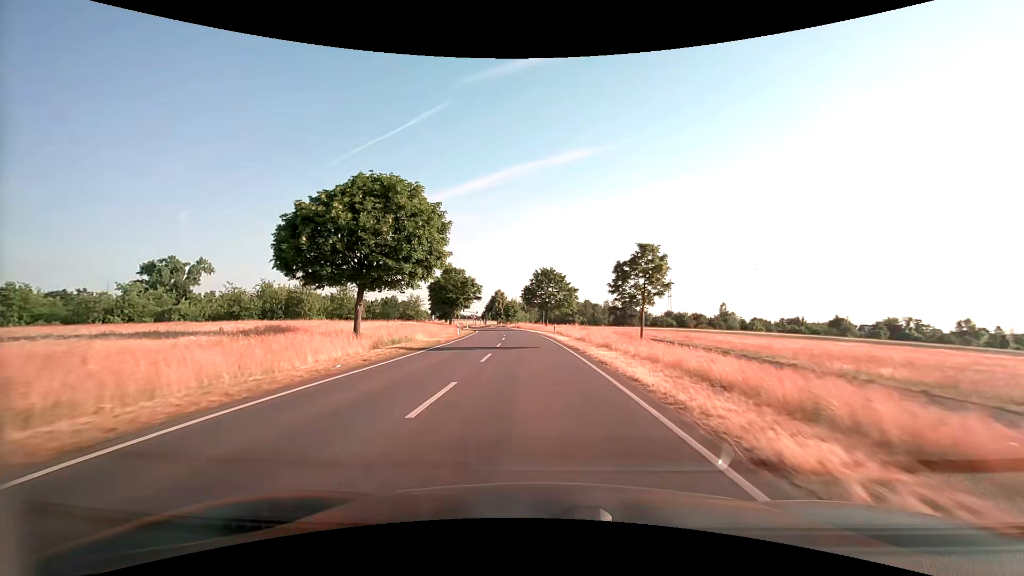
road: secondary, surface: asphalt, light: Day
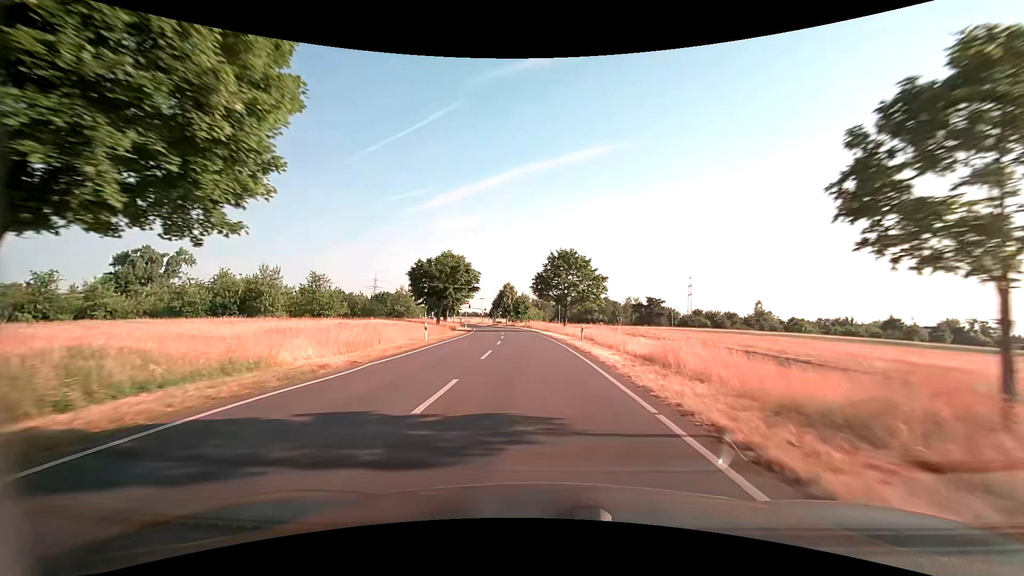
(-0.3, +19.1) m; -1°
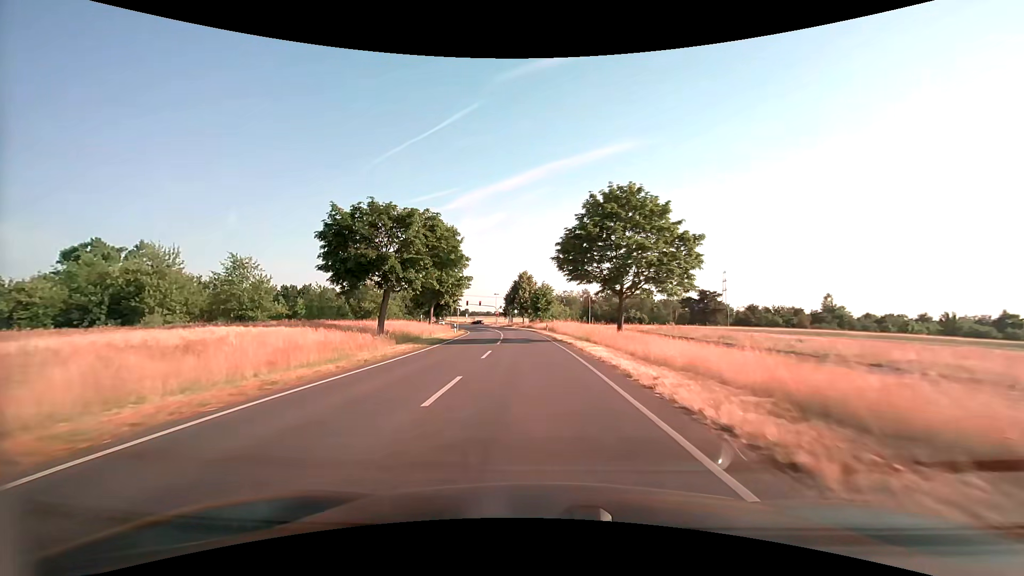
(-0.7, +28.1) m; -3°
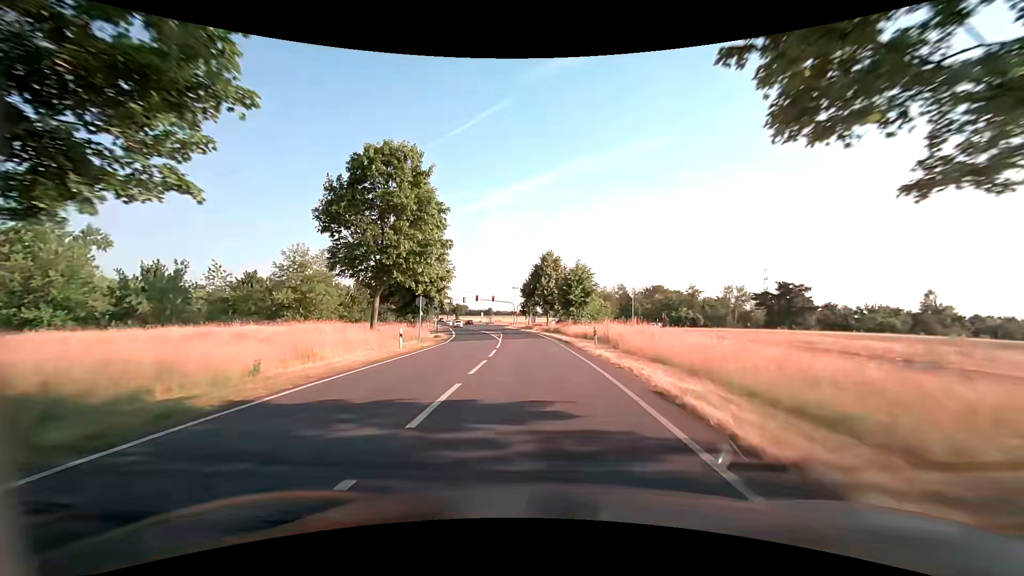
(-0.7, +27.5) m; -3°
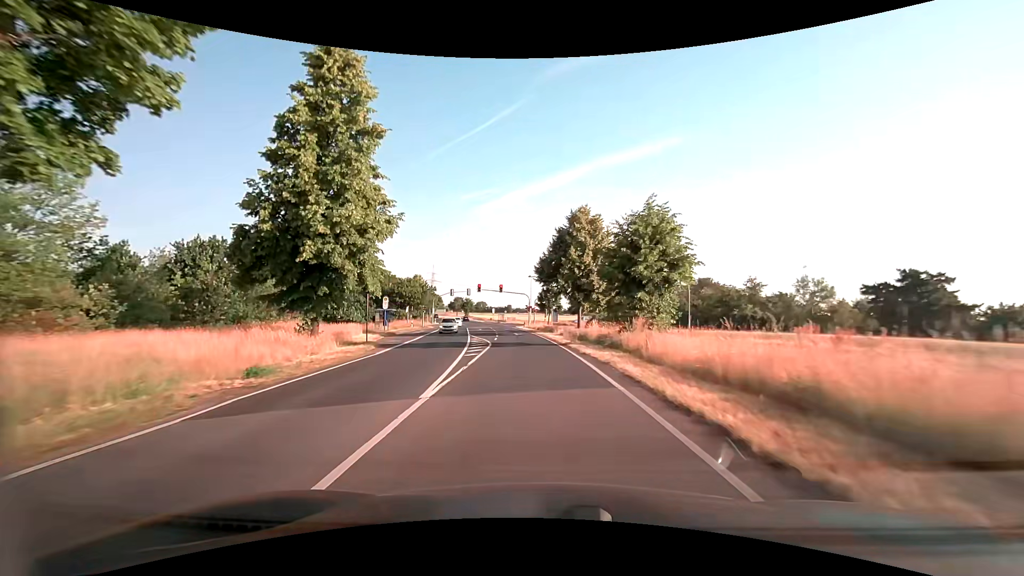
(-0.5, +26.1) m; -2°
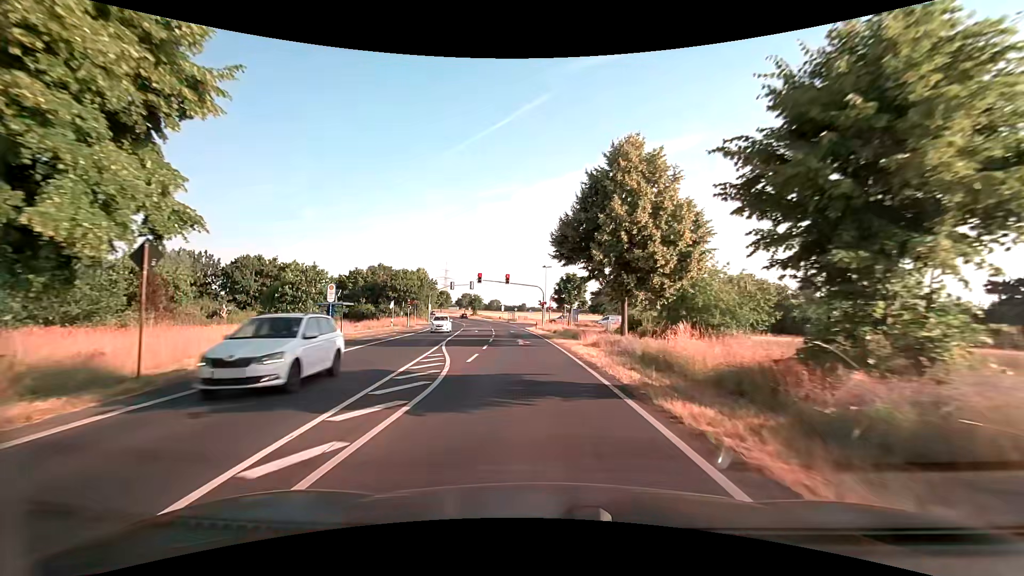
(-0.2, +16.1) m; -2°
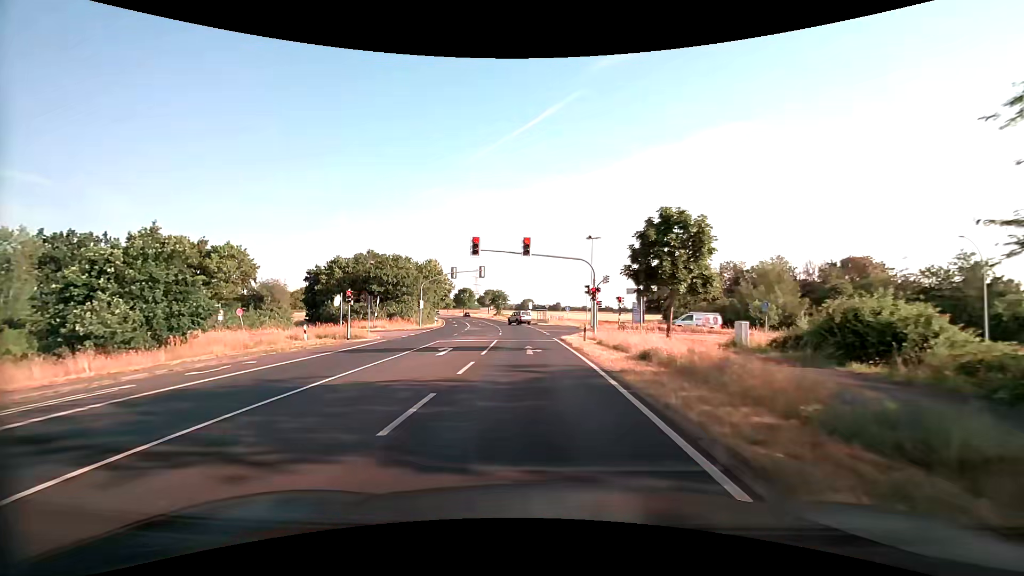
(-0.9, +26.7) m; -5°
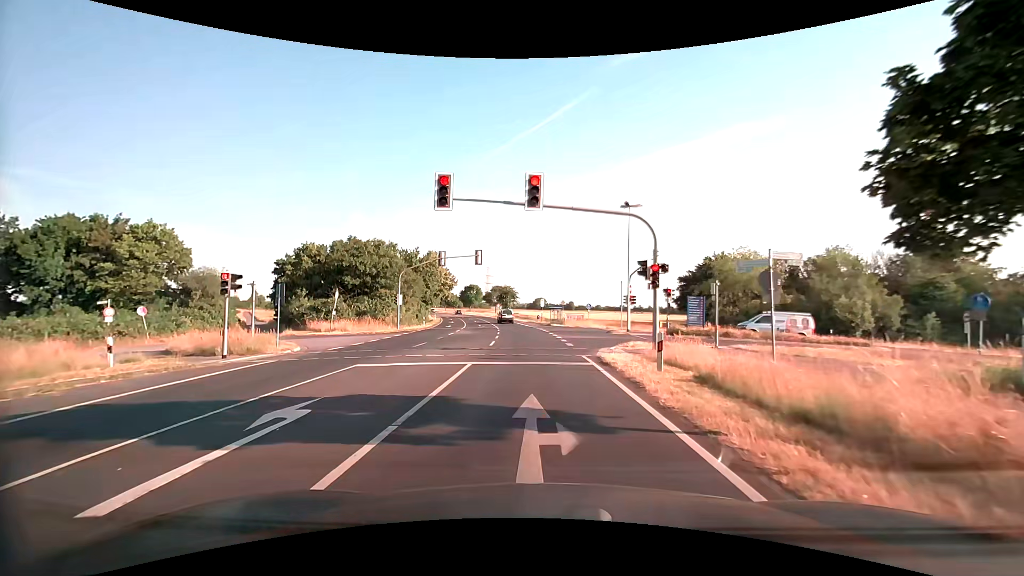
(-0.1, +13.7) m; -1°
(0, +10) (0, +20) (-1, +30) (-1, +40) (-2, +50) (-3, +60) (-5, +70) (-7, +80) (-9, +89) (-11, +99) m
